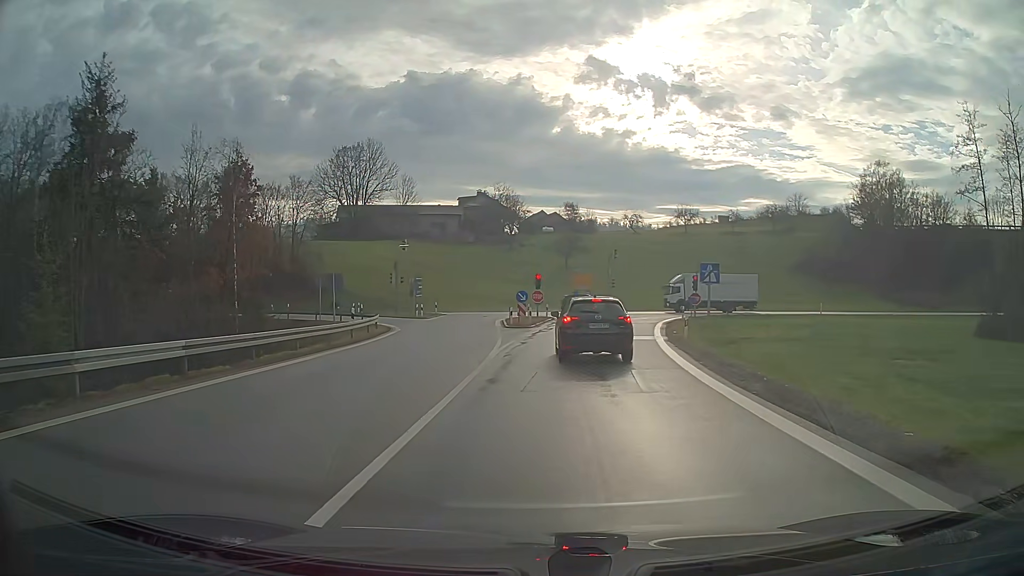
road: motorway_link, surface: asphalt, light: Day
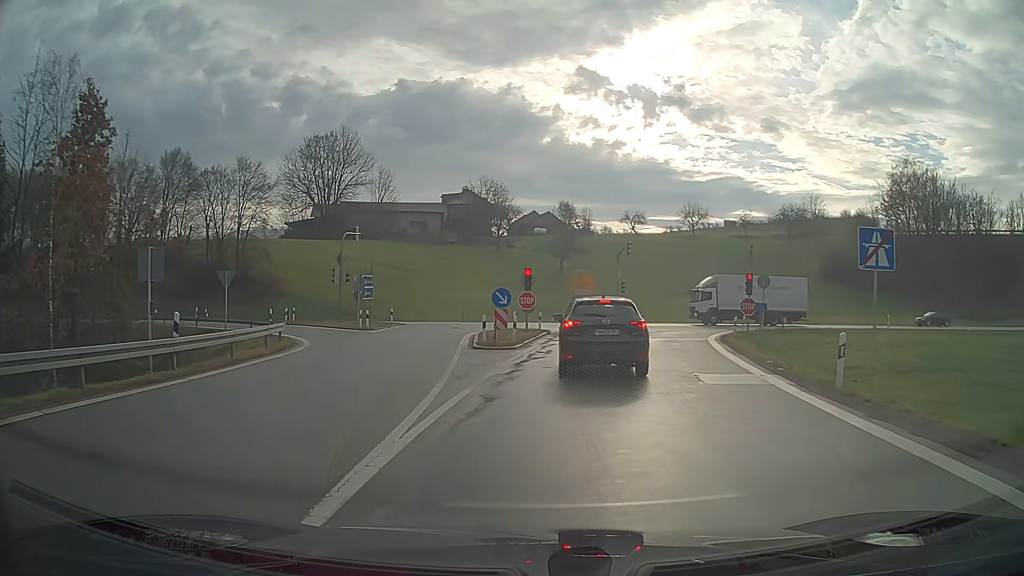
(+0.1, +14.4) m; +1°
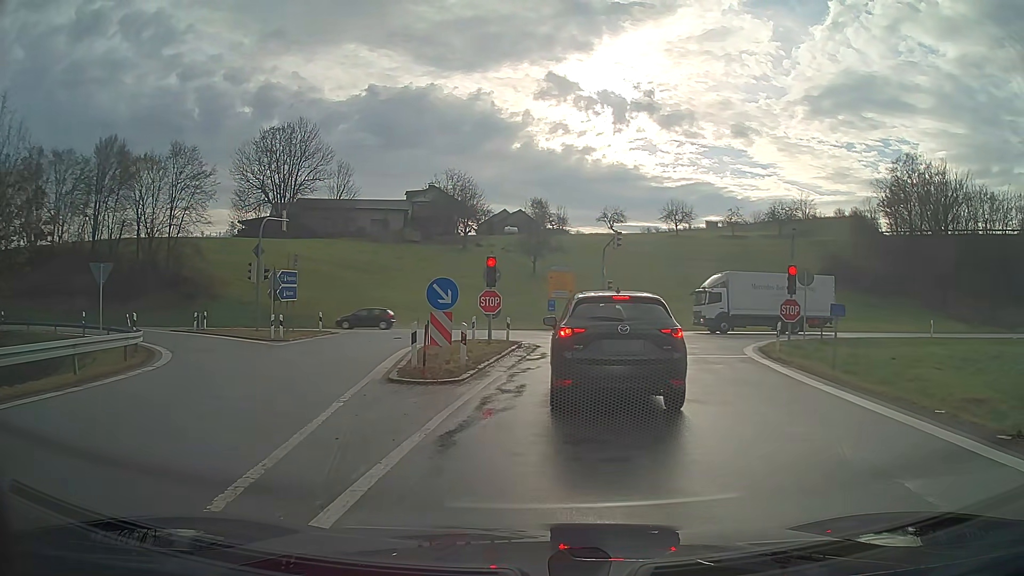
(+0.1, +9.4) m; +2°
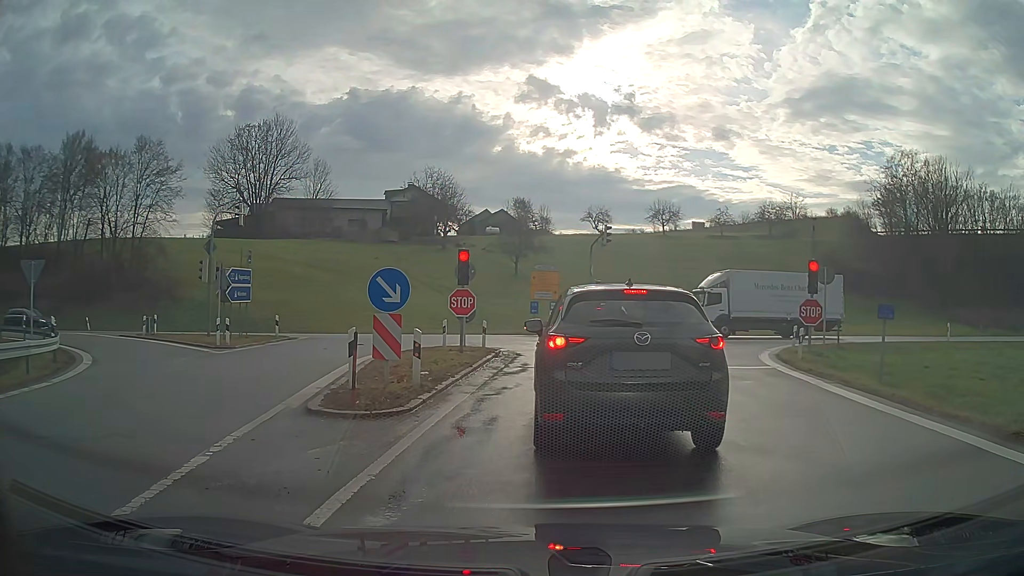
(+0.1, +3.6) m; +2°
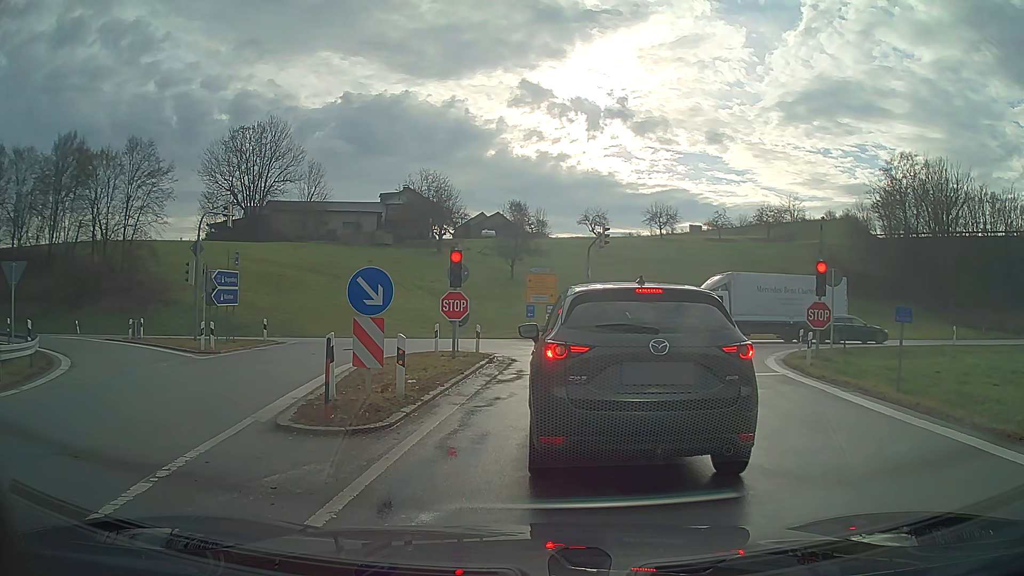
(0.0, +1.0) m; 0°
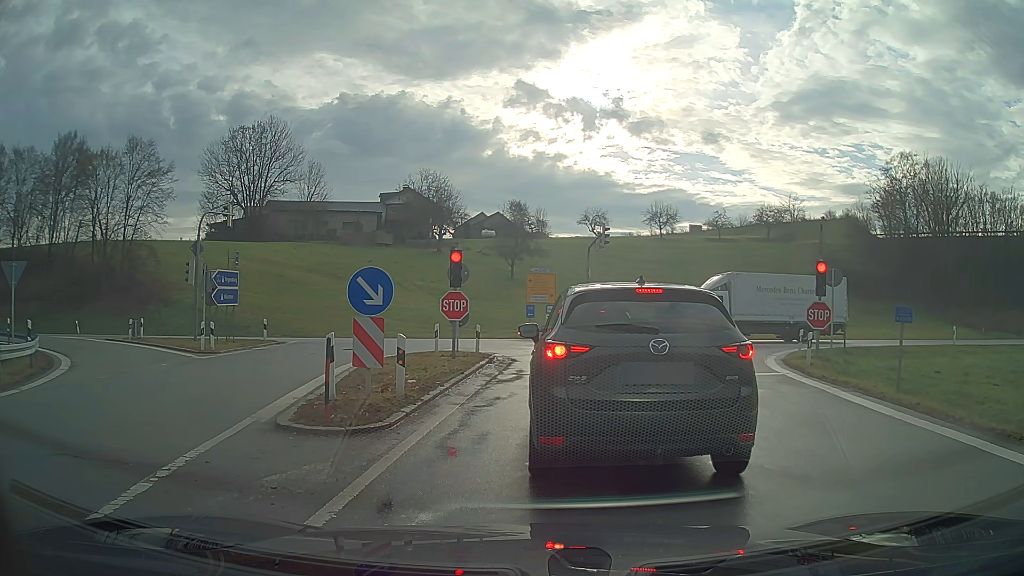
(0.0, +0.1) m; 0°
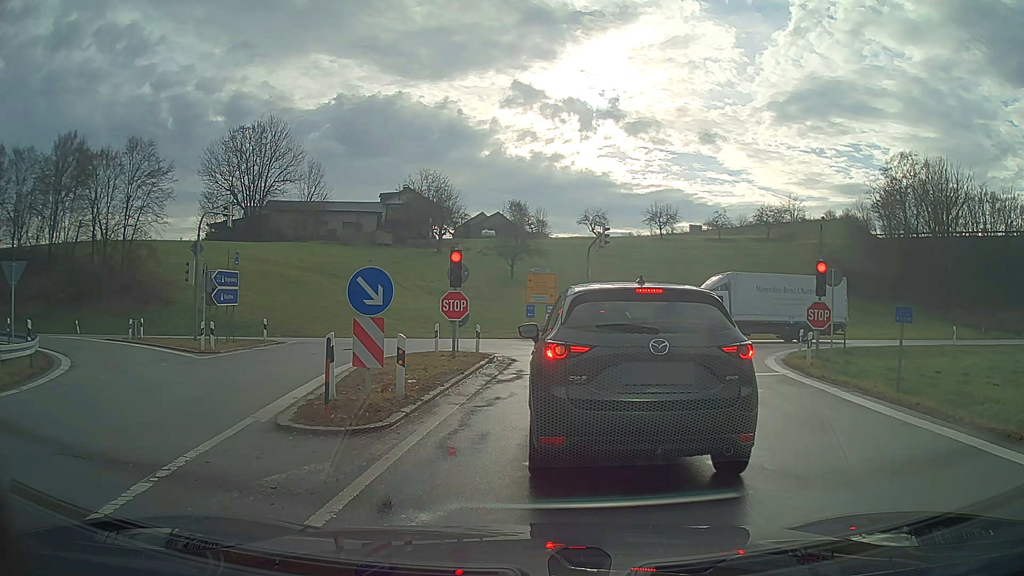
(0.0, 0.0) m; 0°
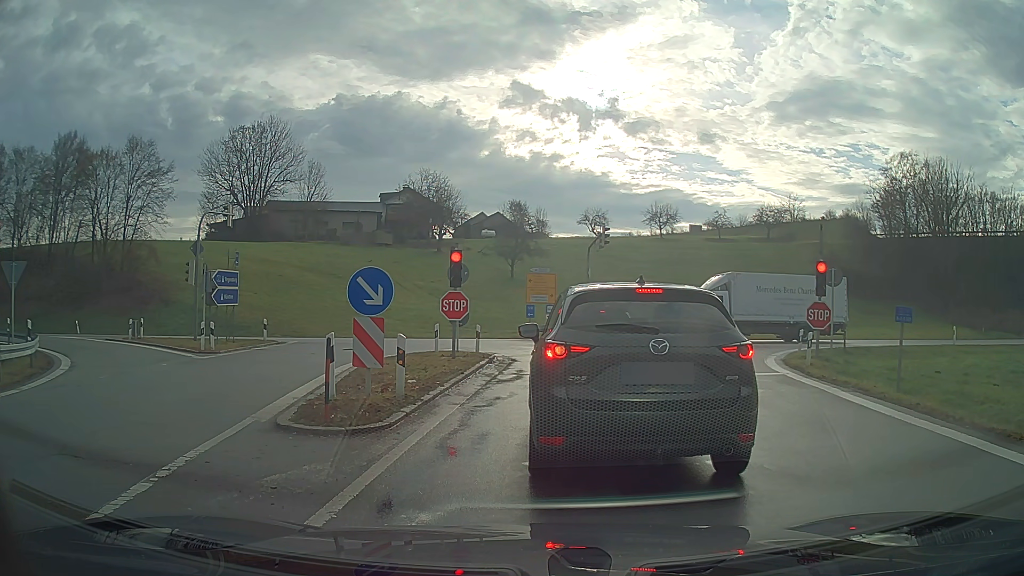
(0.0, 0.0) m; 0°
(0, +10) (+1, +20) (-2, +30) (-9, +36) (-19, +38) (-29, +39) (-39, +39) (-49, +39) (-59, +39) (-69, +39) m
